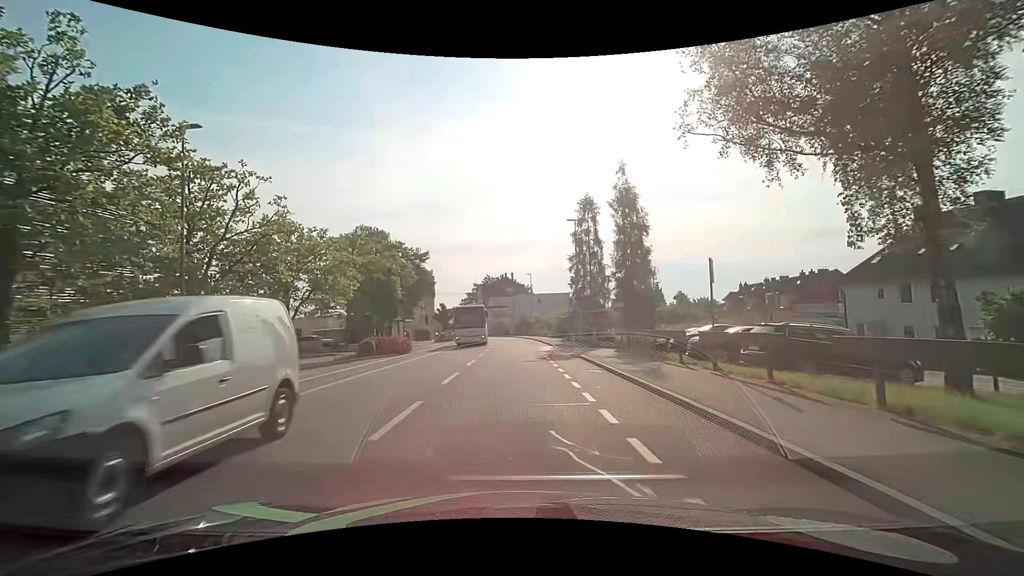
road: tertiary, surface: asphalt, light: Day
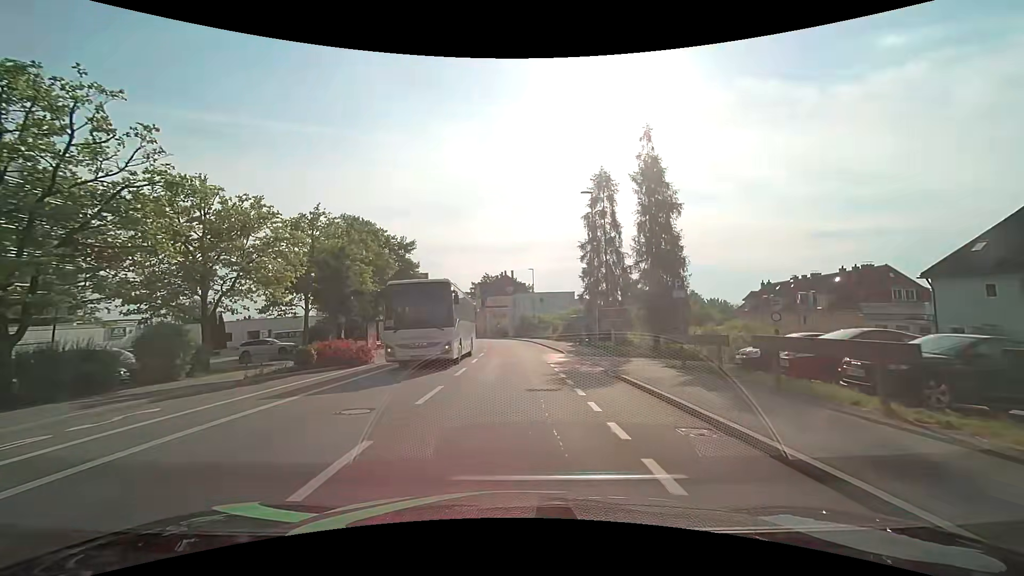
(0.0, +9.0) m; 0°
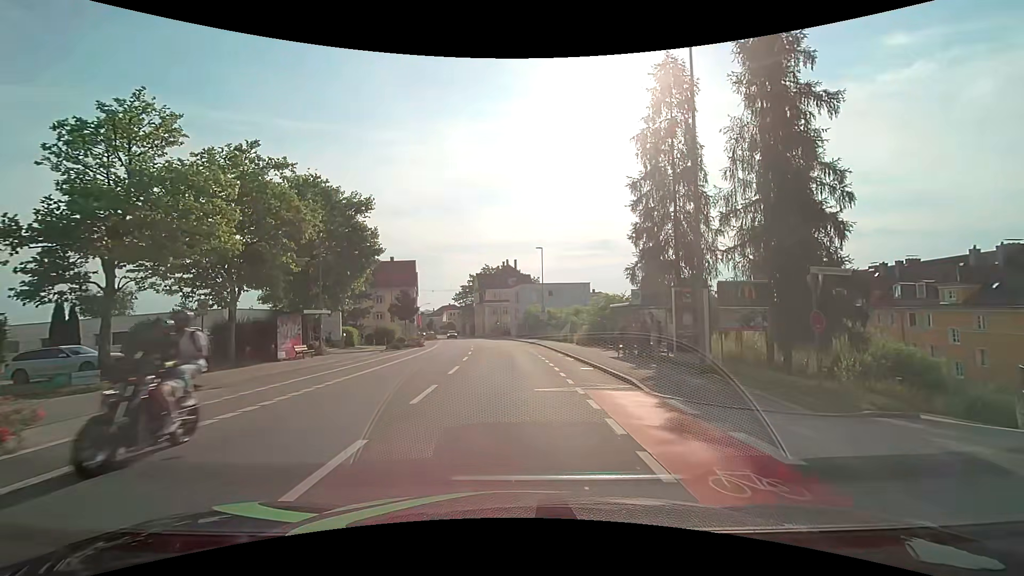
(-0.1, +18.0) m; -1°
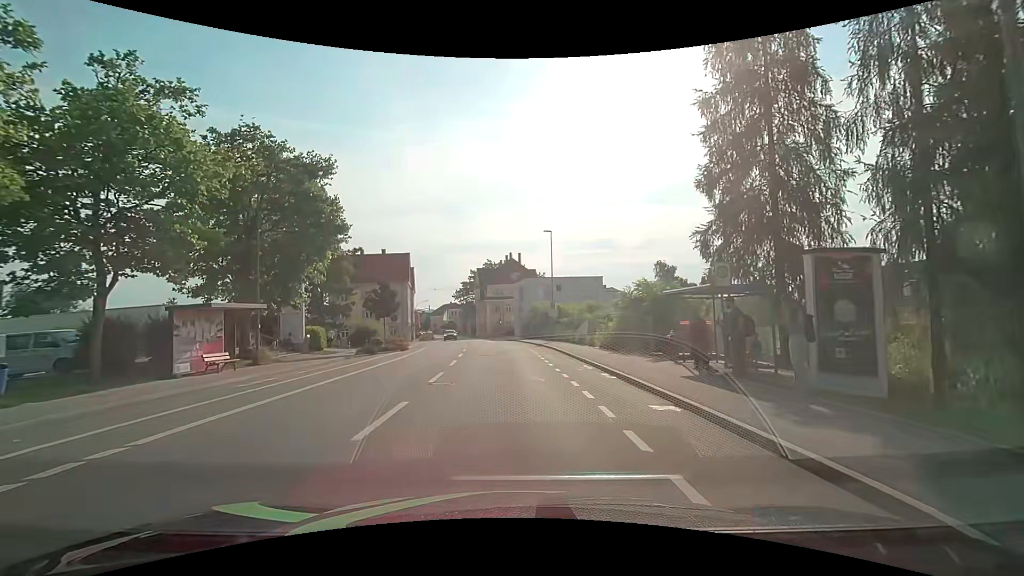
(0.0, +9.0) m; -1°
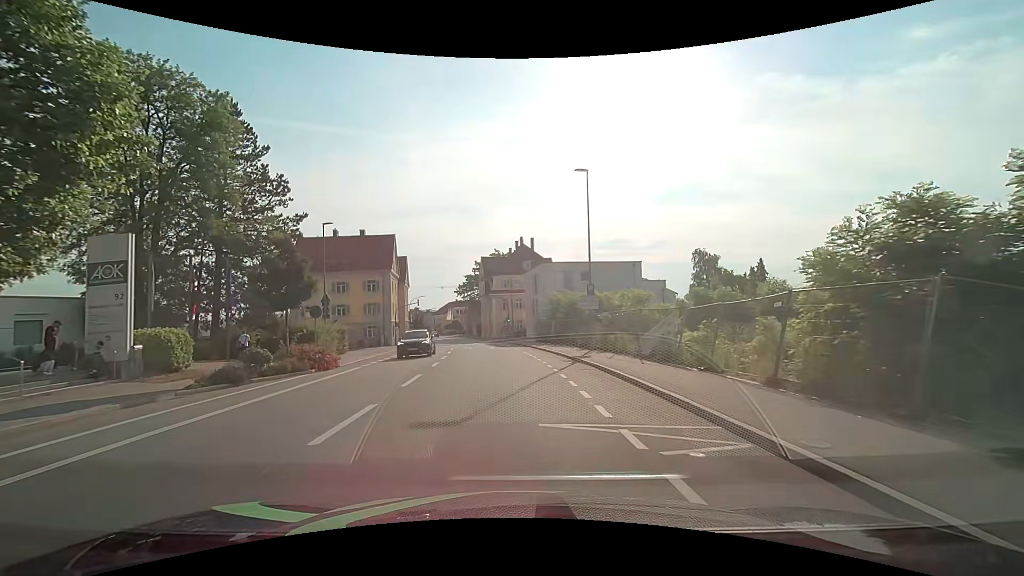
(-0.2, +18.1) m; -1°
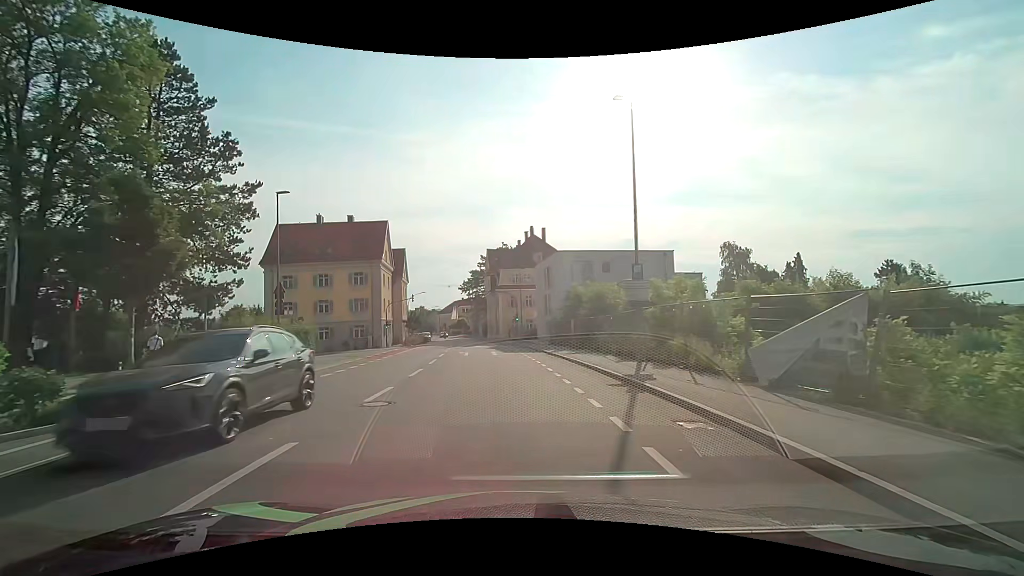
(-0.1, +9.0) m; -1°
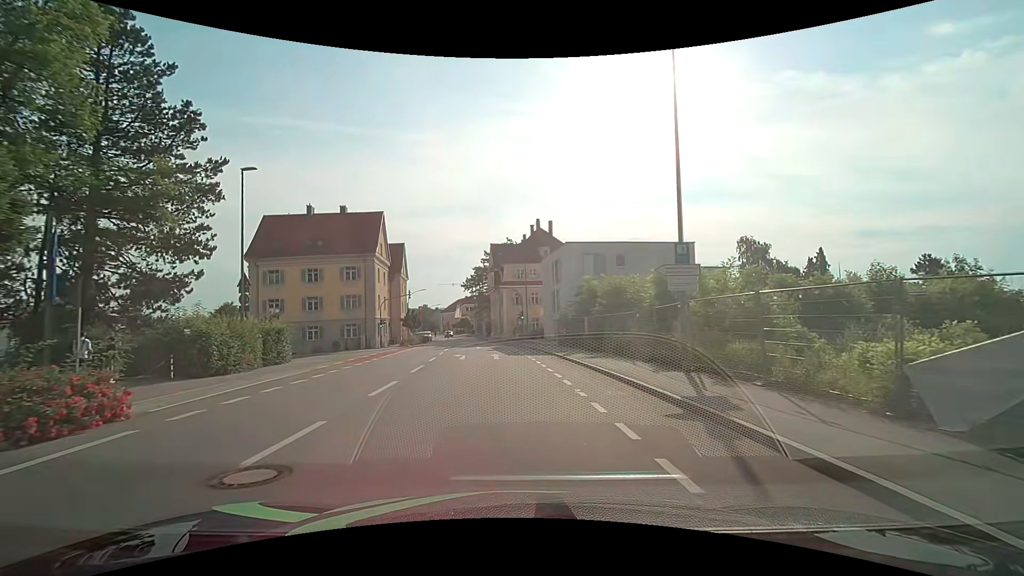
(0.0, +4.5) m; 0°
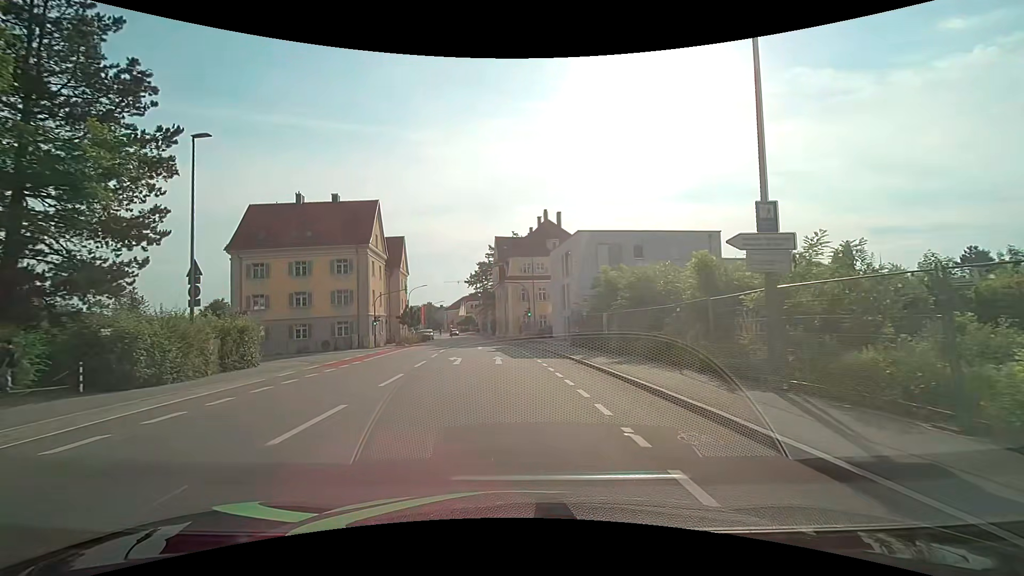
(0.0, +4.5) m; 0°
(0, +10) (-1, +20) (-2, +30) (-3, +40) (-4, +50) (-5, +60) (-6, +70) (-7, +80) (-9, +90) (-10, +99) m
